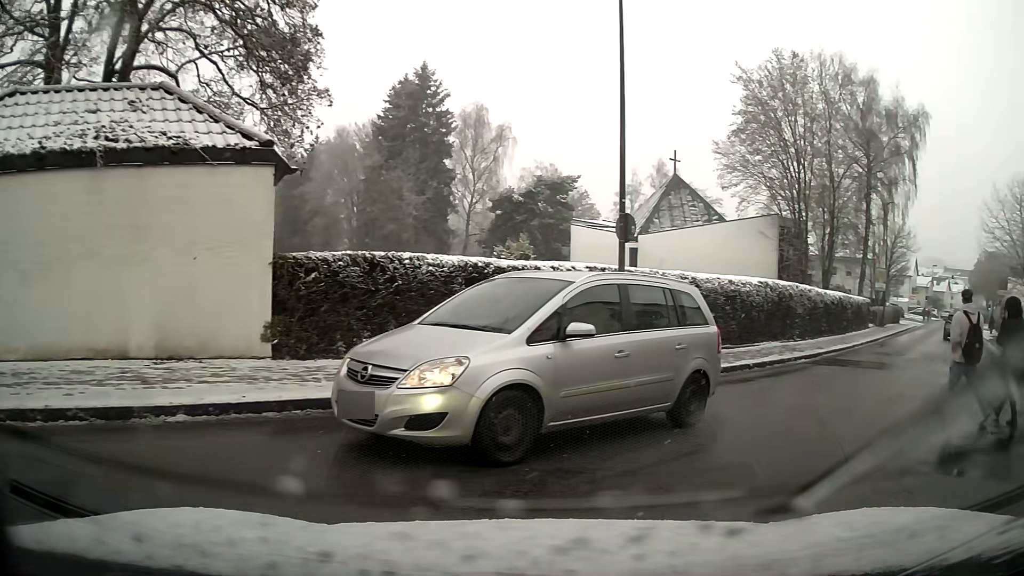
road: unclassified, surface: asphalt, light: Day
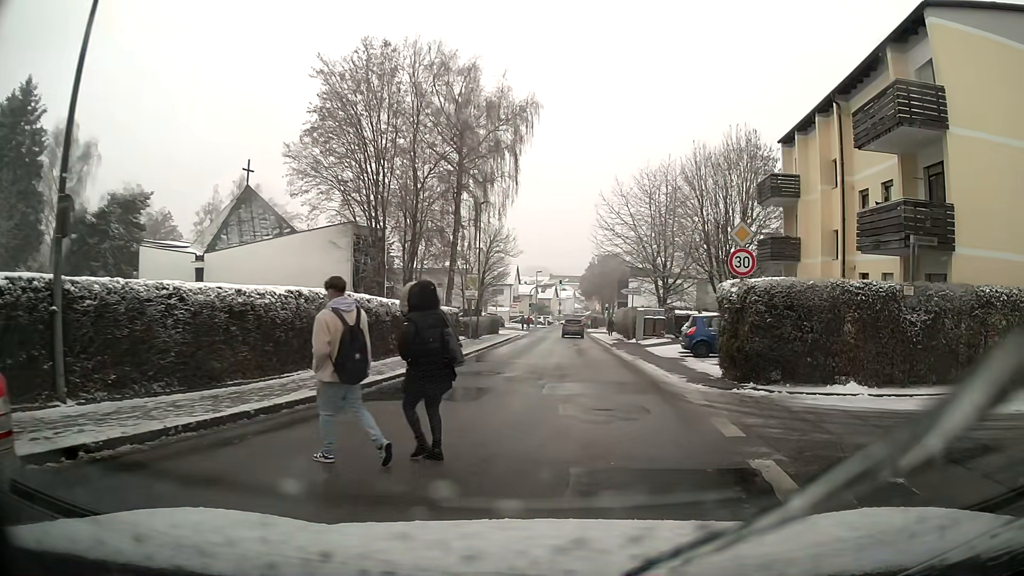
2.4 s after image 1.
(+1.7, +5.0) m; +30°
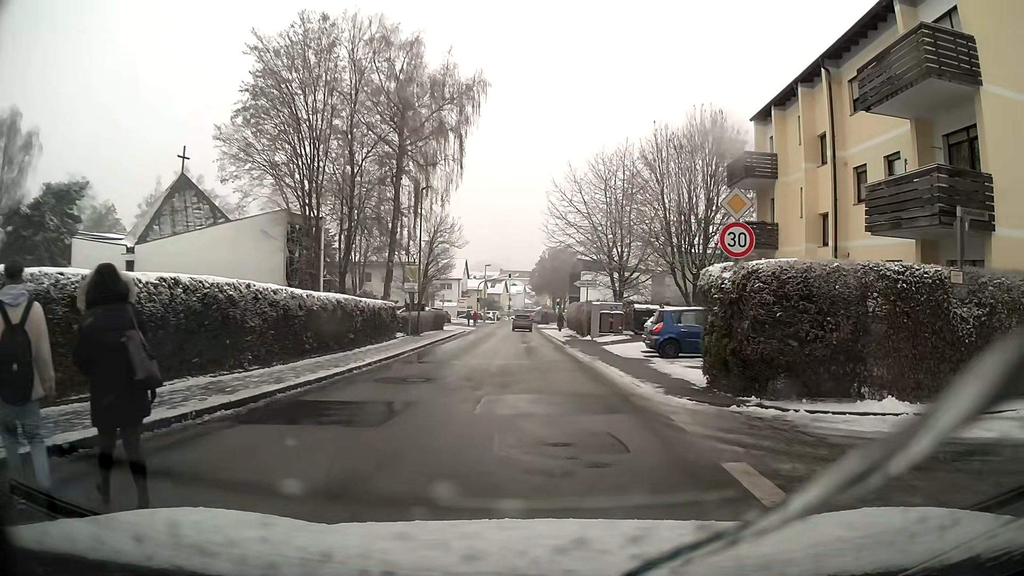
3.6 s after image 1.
(+0.1, +3.4) m; +2°
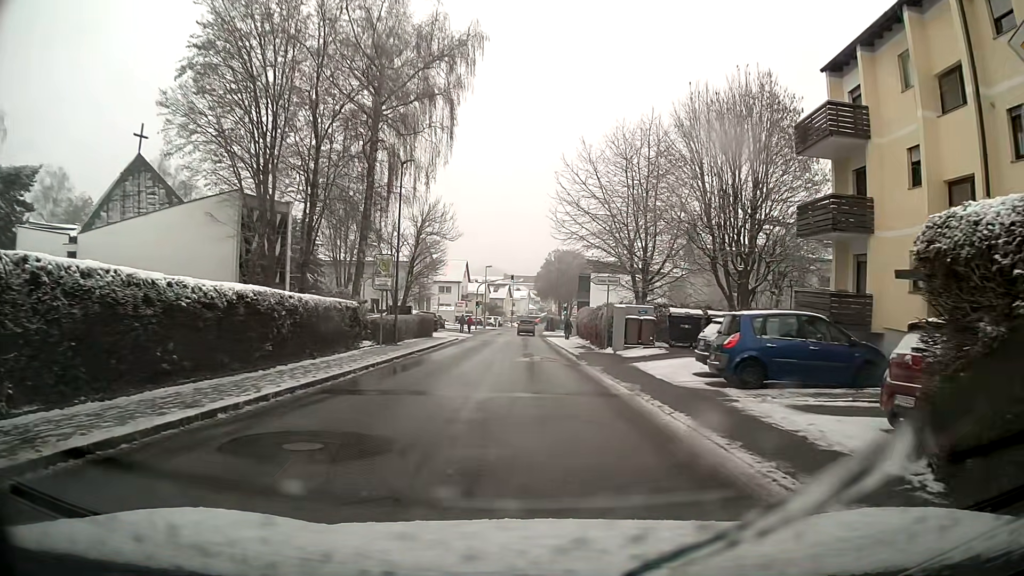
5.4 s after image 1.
(-0.1, +7.9) m; -1°
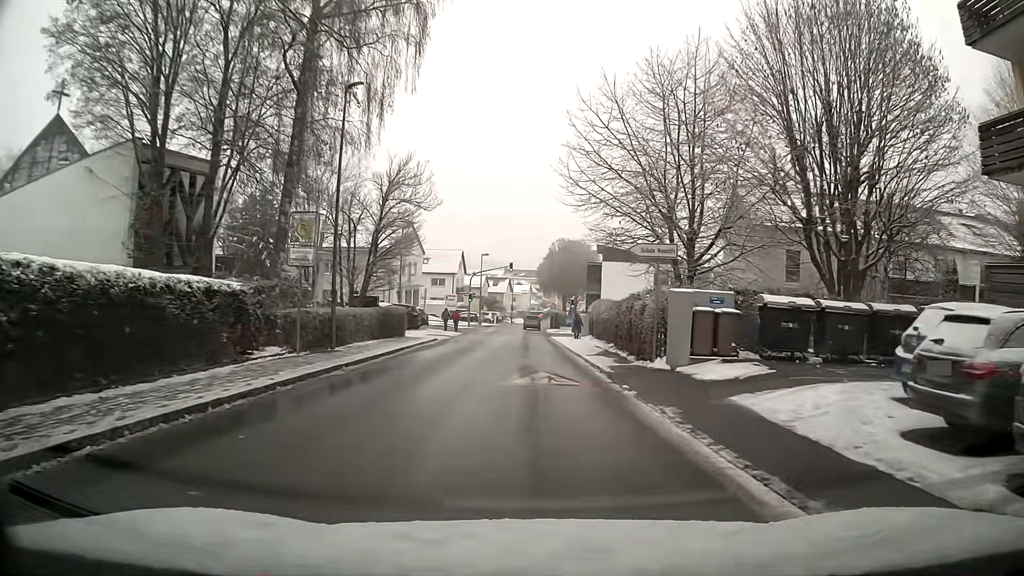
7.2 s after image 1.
(0.0, +10.4) m; 0°
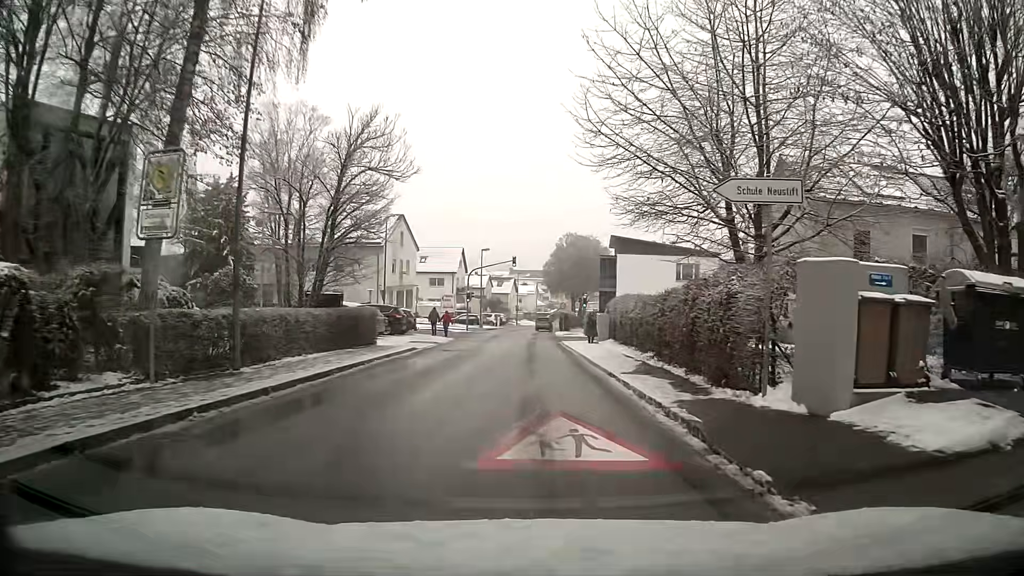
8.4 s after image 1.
(0.0, +7.7) m; -1°
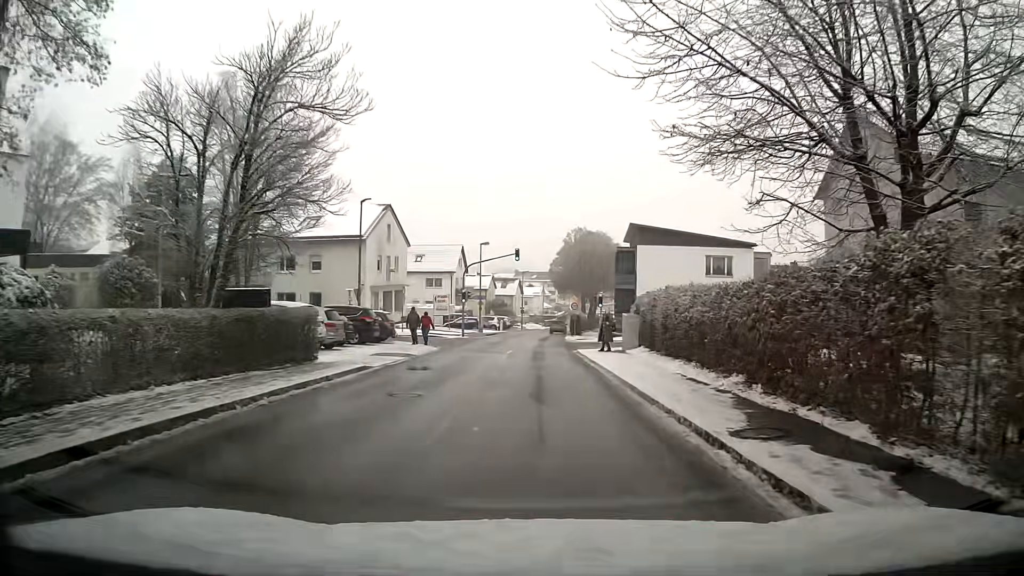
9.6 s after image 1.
(0.0, +8.3) m; 0°
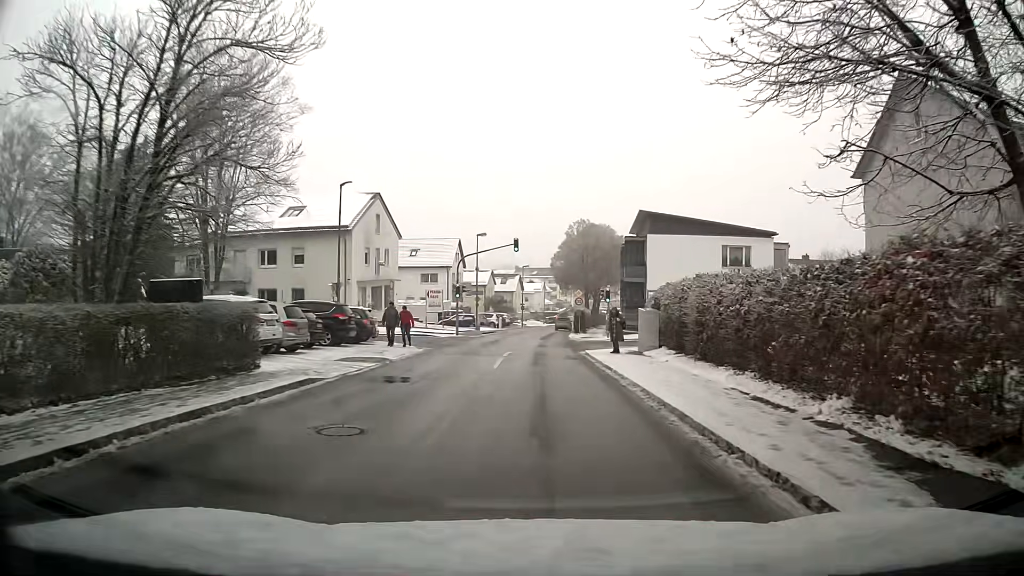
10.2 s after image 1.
(0.0, +4.2) m; 0°
(0, +10) (0, +20) (0, +30) (+1, +40) (+1, +50) (+2, +60) (+3, +70) (+4, +80) (+5, +90) (+6, +100) m
